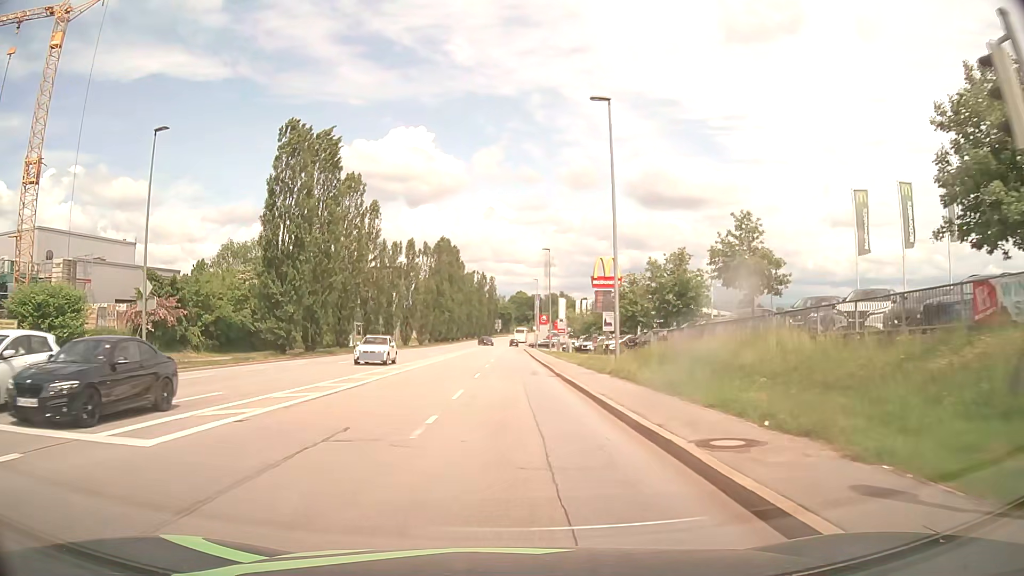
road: tertiary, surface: asphalt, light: Day
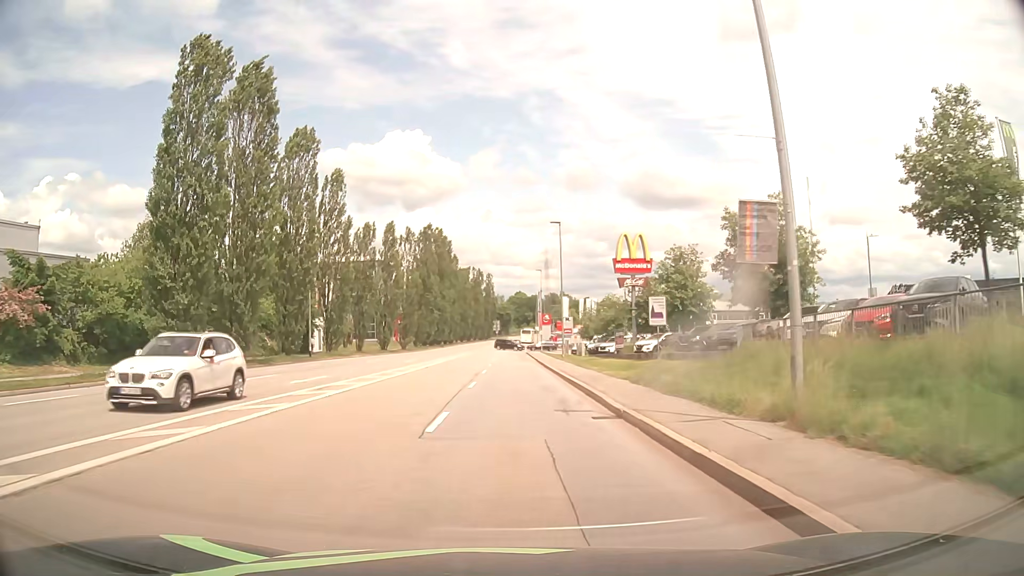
(-0.1, +15.3) m; 0°
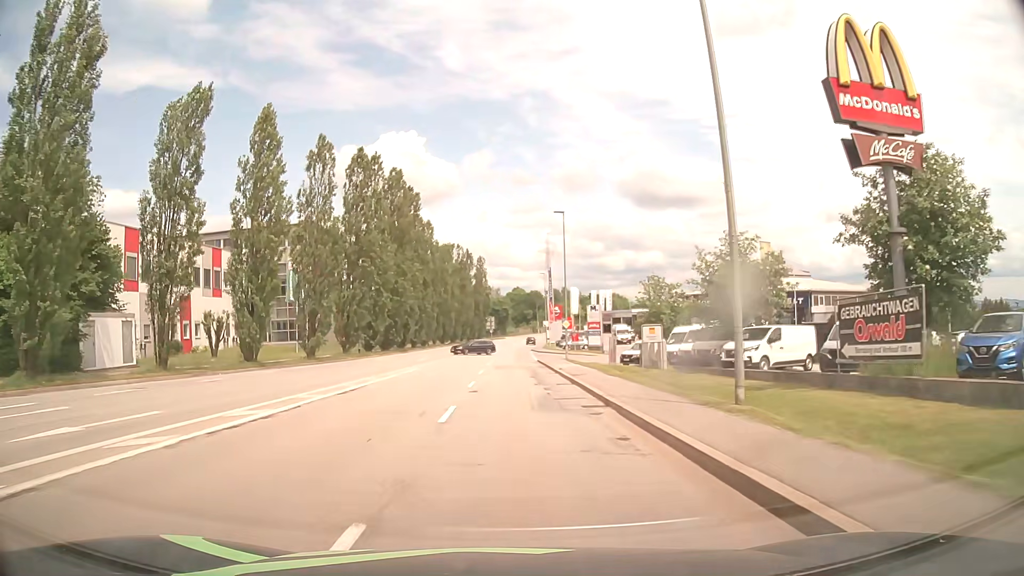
(+0.2, +38.2) m; 0°
(0, +10) (0, +20) (0, +30) (0, +40) (0, +50) (0, +60) (+1, +70) (+1, +80) (+1, +90) (+2, +100) m
